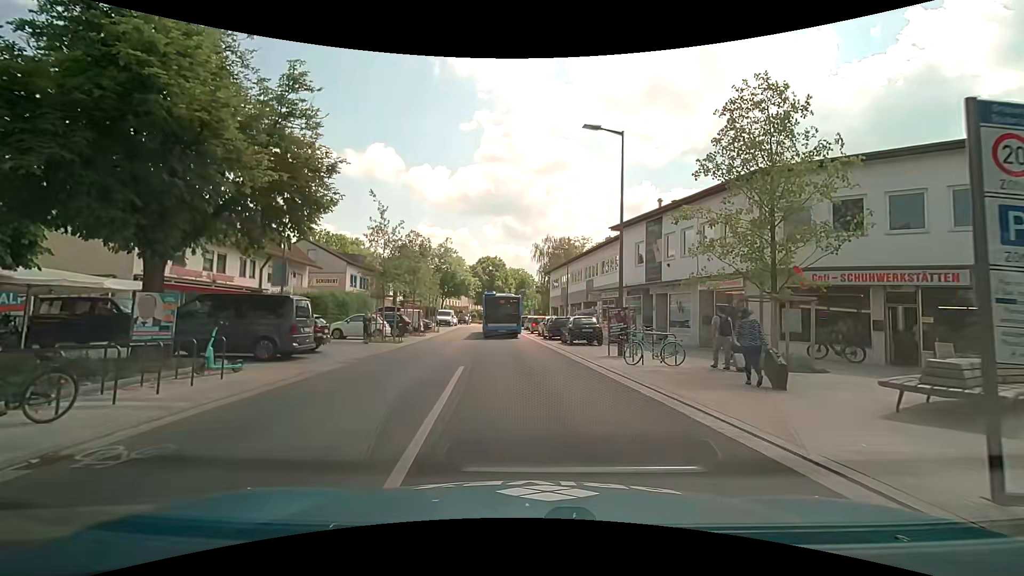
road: tertiary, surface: asphalt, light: Day
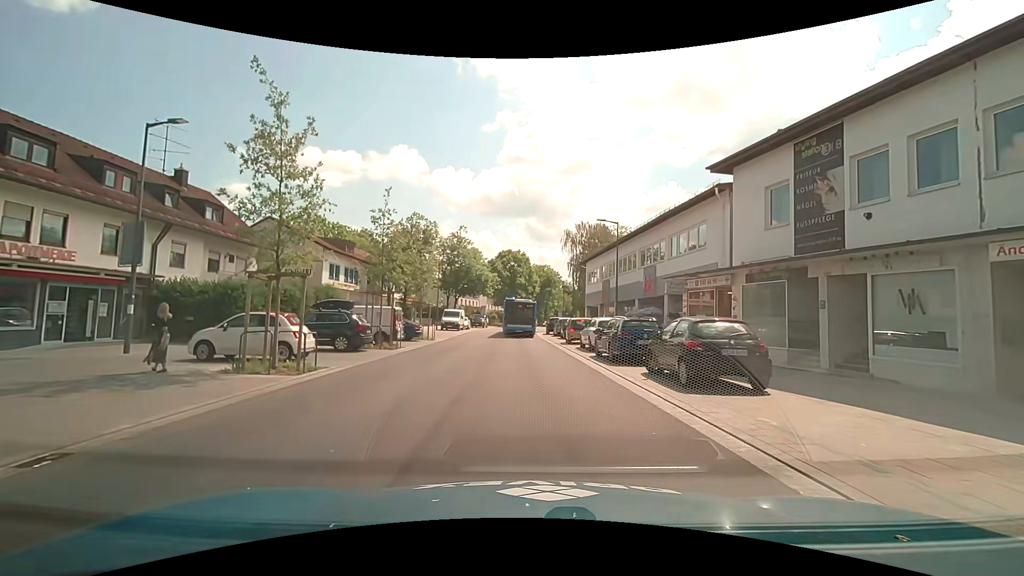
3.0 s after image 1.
(-0.6, +14.4) m; -4°
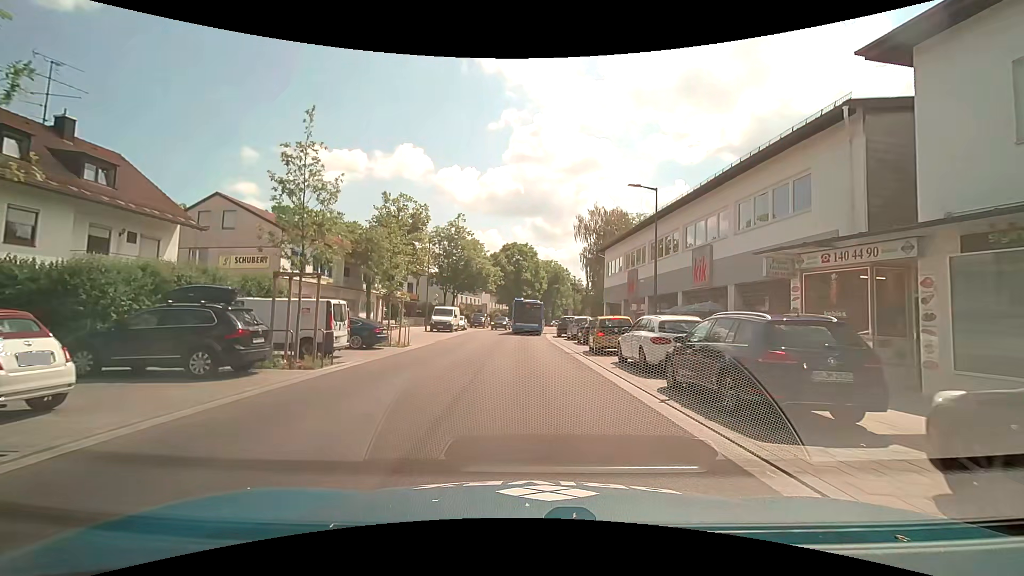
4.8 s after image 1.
(0.0, +9.0) m; 0°
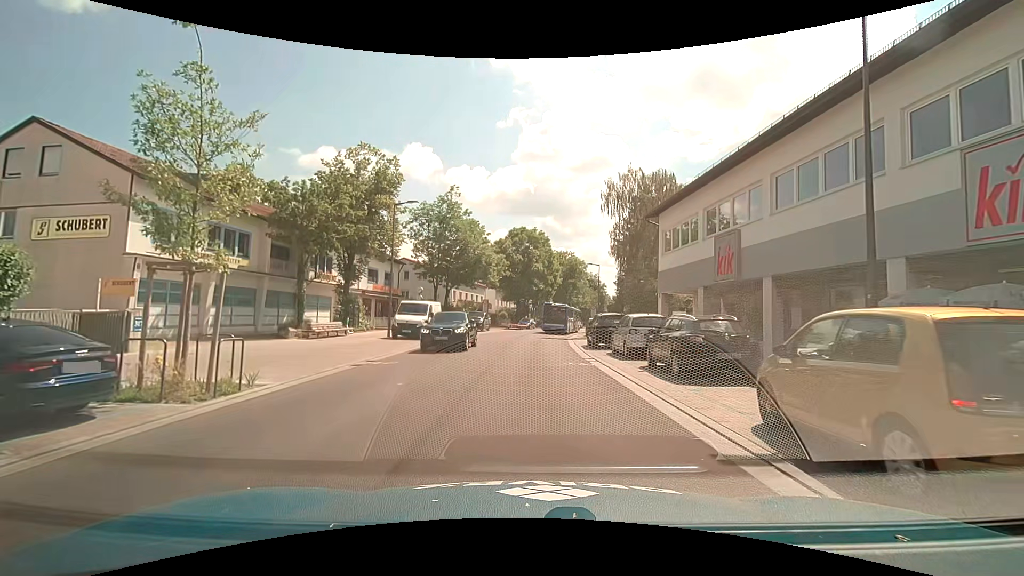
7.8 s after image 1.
(-0.2, +15.5) m; -2°
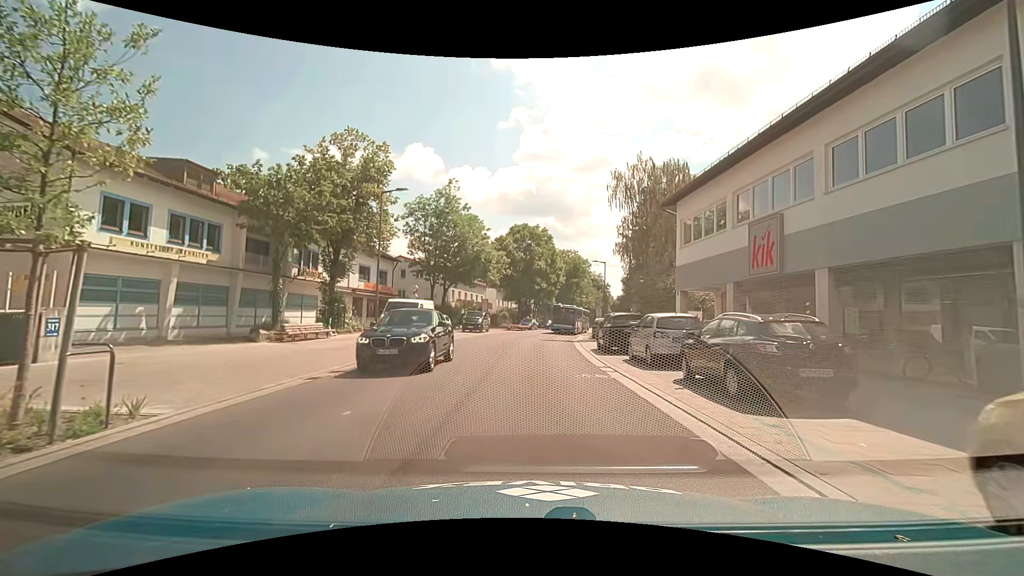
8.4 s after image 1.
(0.0, +3.1) m; 0°
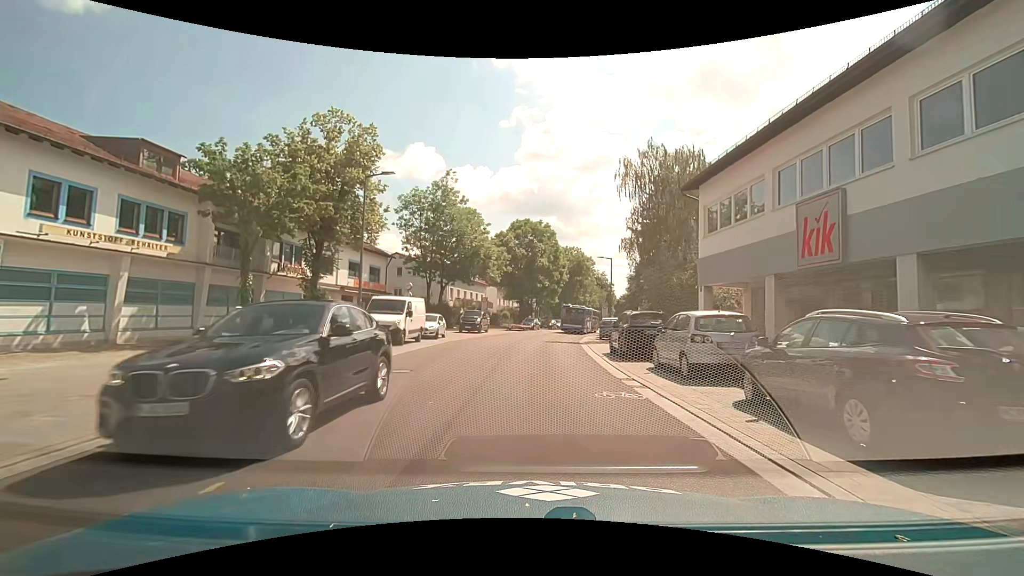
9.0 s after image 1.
(0.0, +3.2) m; 0°
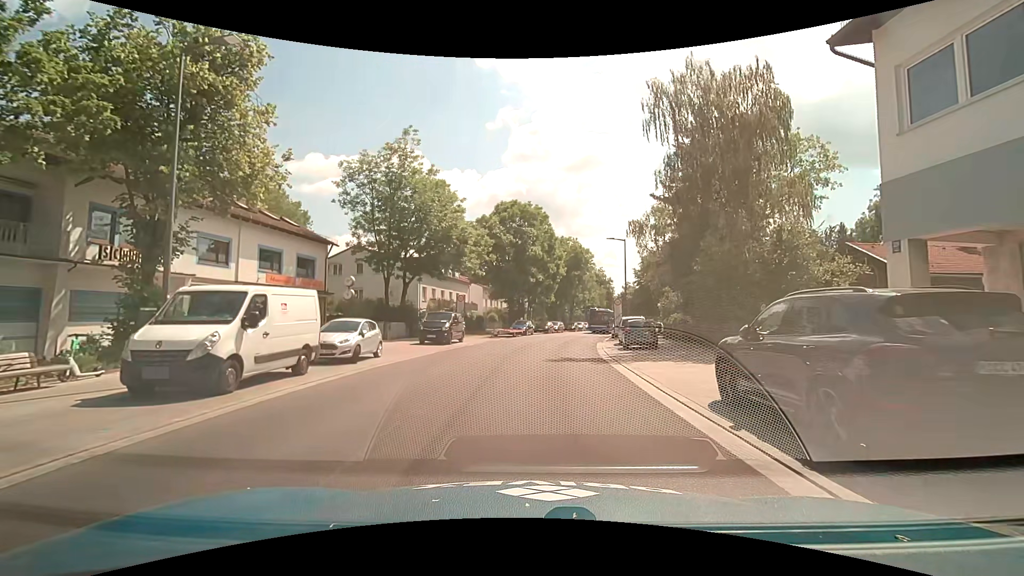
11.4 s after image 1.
(+0.2, +12.7) m; +3°
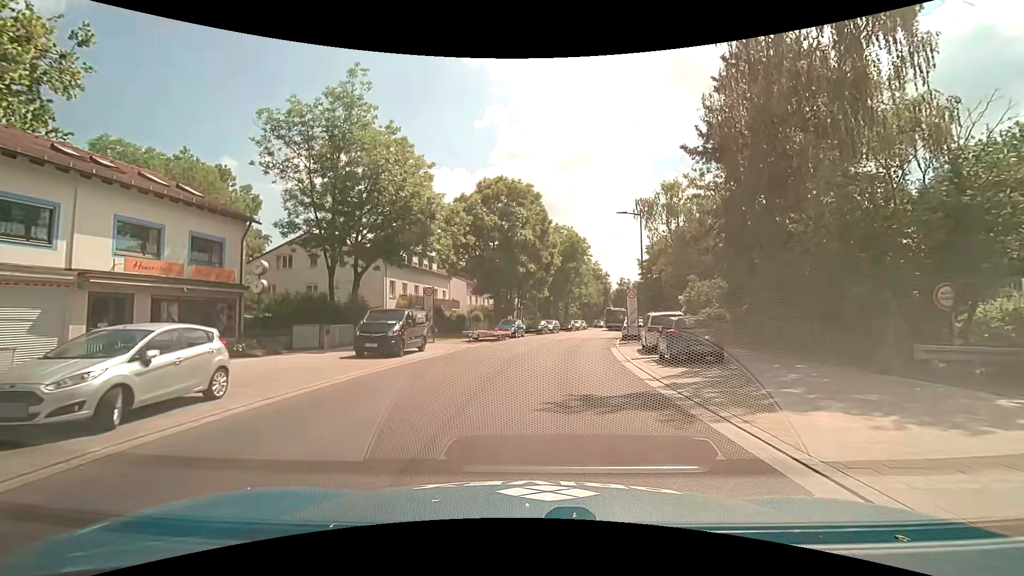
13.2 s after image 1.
(-0.1, +9.5) m; 0°
(0, +10) (+1, +20) (+2, +30) (+4, +40) (+6, +50) (+8, +59) (+11, +69) (+13, +79) (+16, +88) (+18, +98) m
